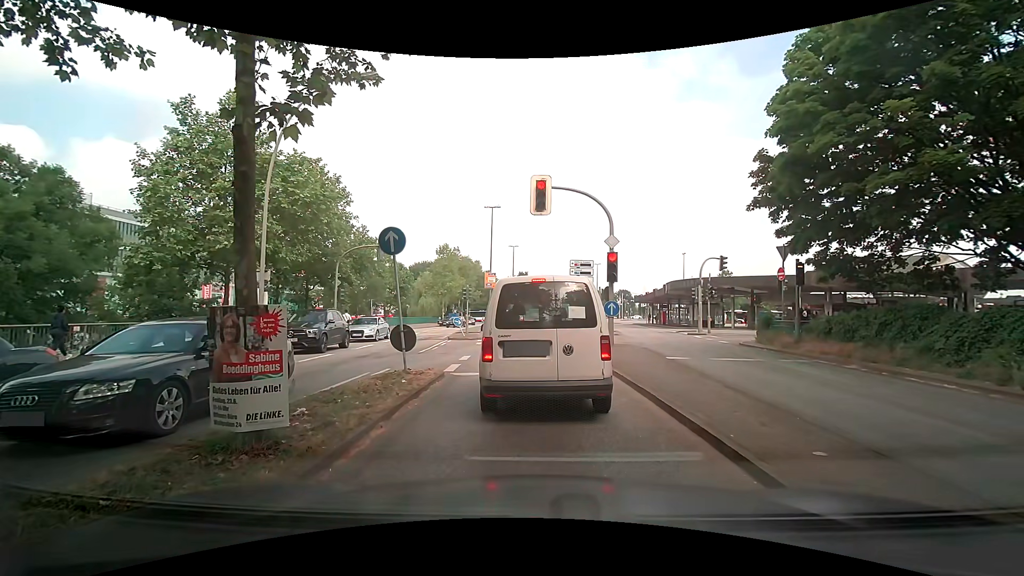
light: Day
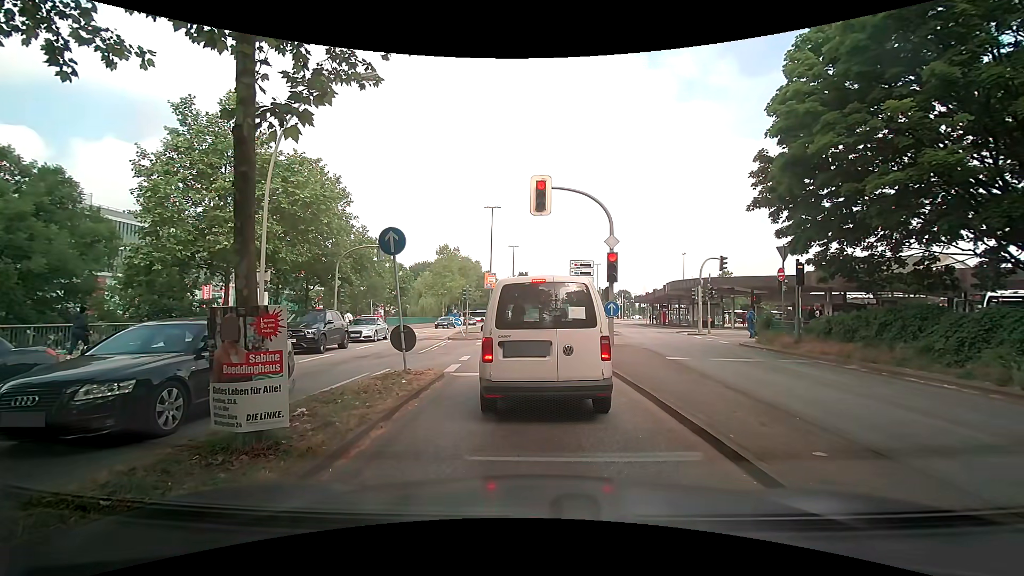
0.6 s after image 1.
(0.0, 0.0) m; 0°
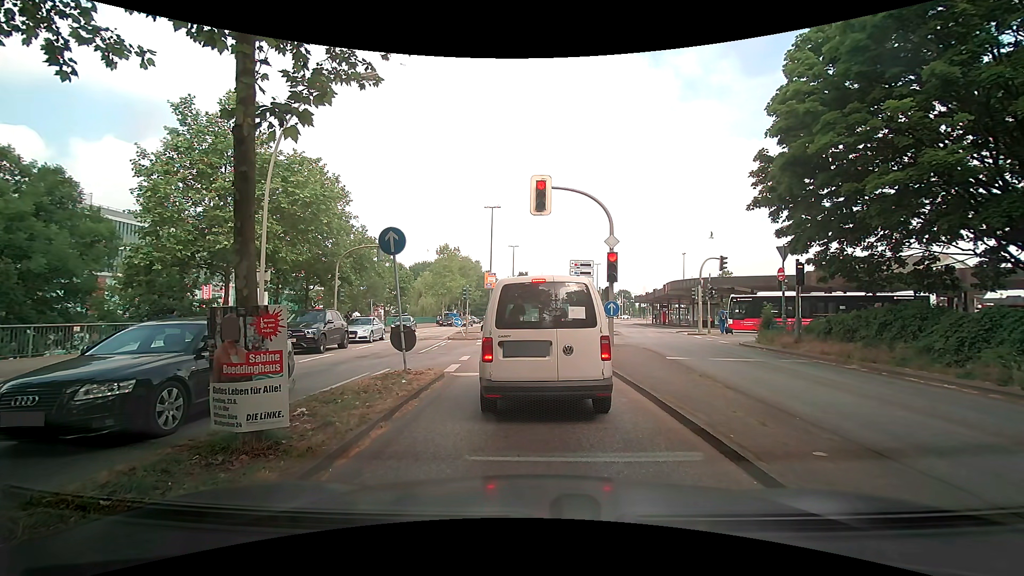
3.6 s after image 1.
(0.0, 0.0) m; 0°
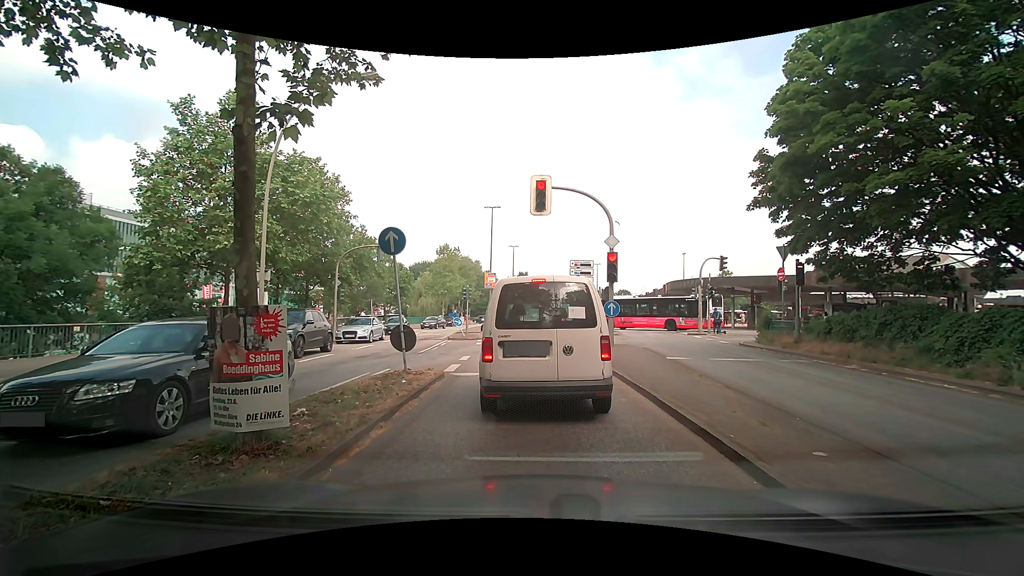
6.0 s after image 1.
(0.0, 0.0) m; 0°
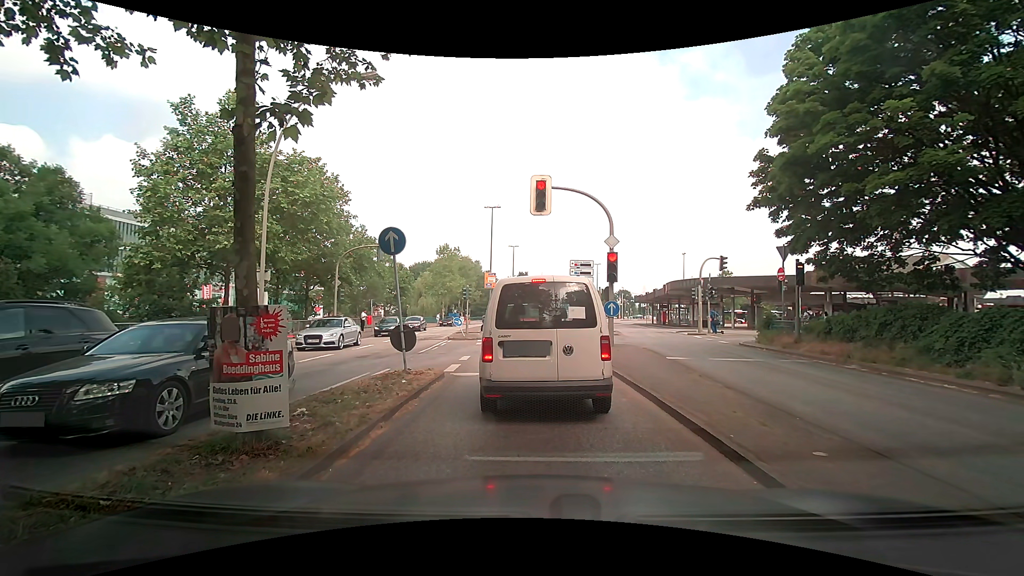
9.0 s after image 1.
(0.0, 0.0) m; 0°
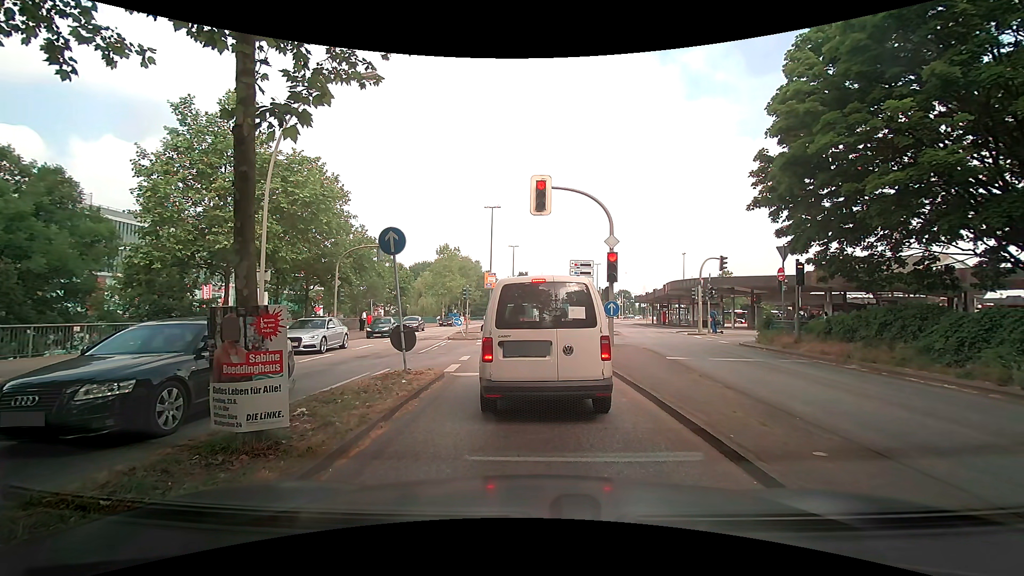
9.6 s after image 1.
(0.0, 0.0) m; 0°
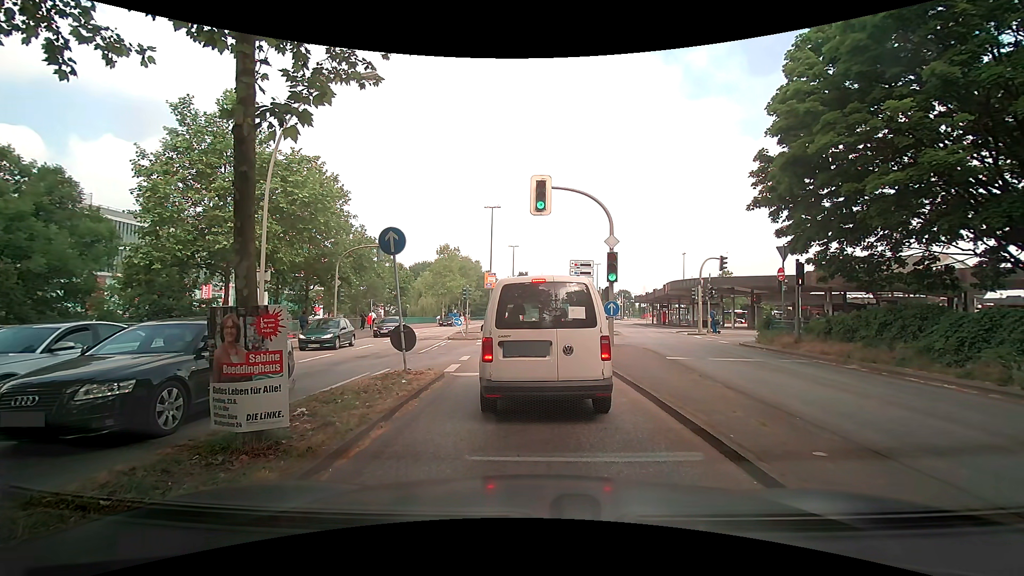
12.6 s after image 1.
(0.0, 0.0) m; 0°
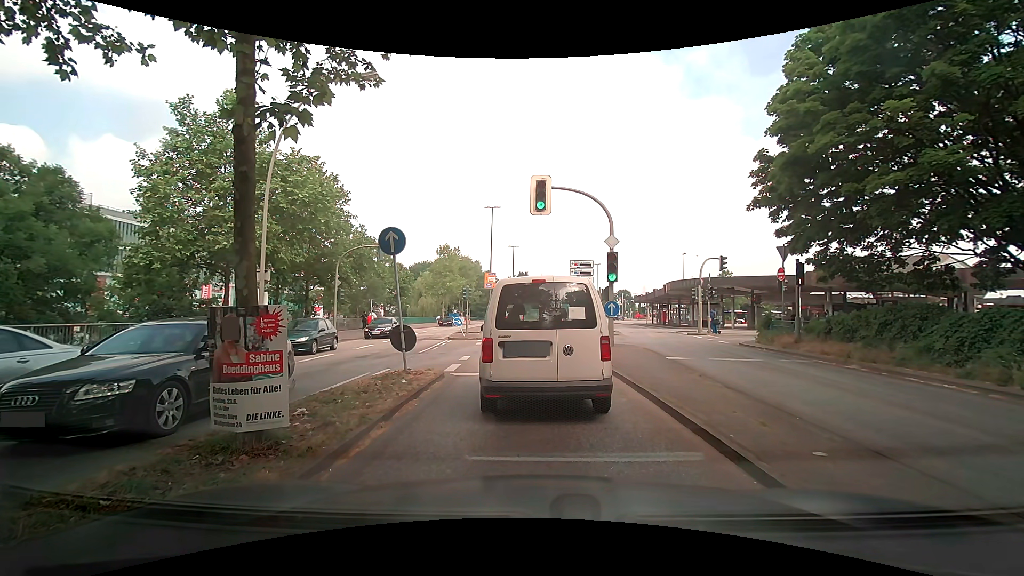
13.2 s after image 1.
(0.0, 0.0) m; 0°
